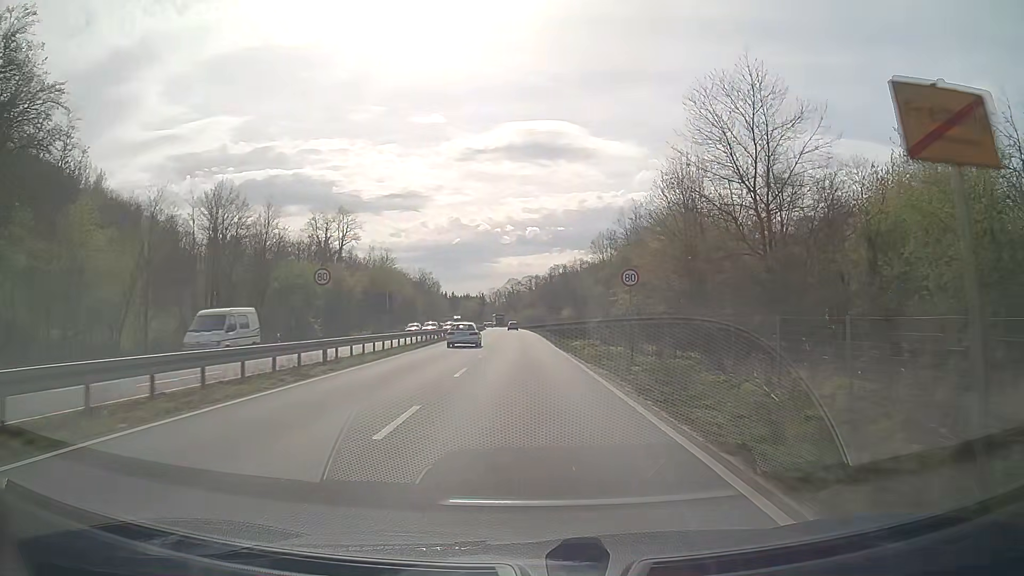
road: trunk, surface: asphalt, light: Day
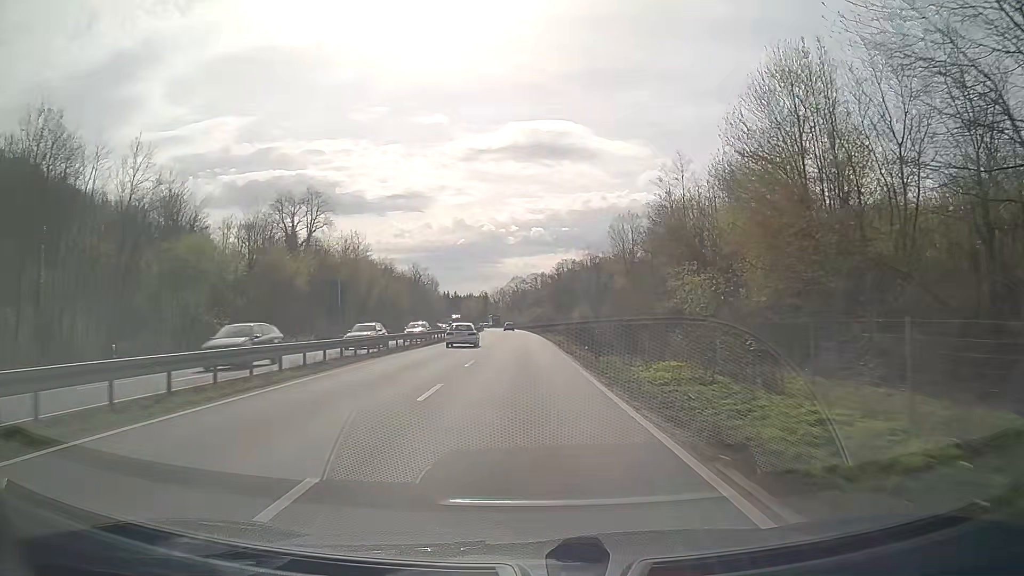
(-0.1, +23.2) m; 0°
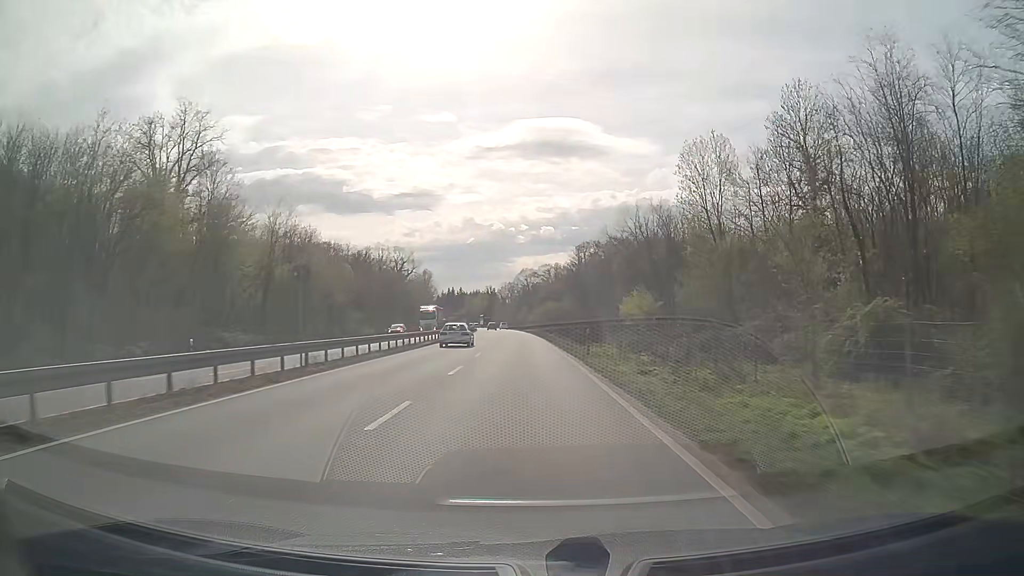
(-0.4, +48.7) m; -1°
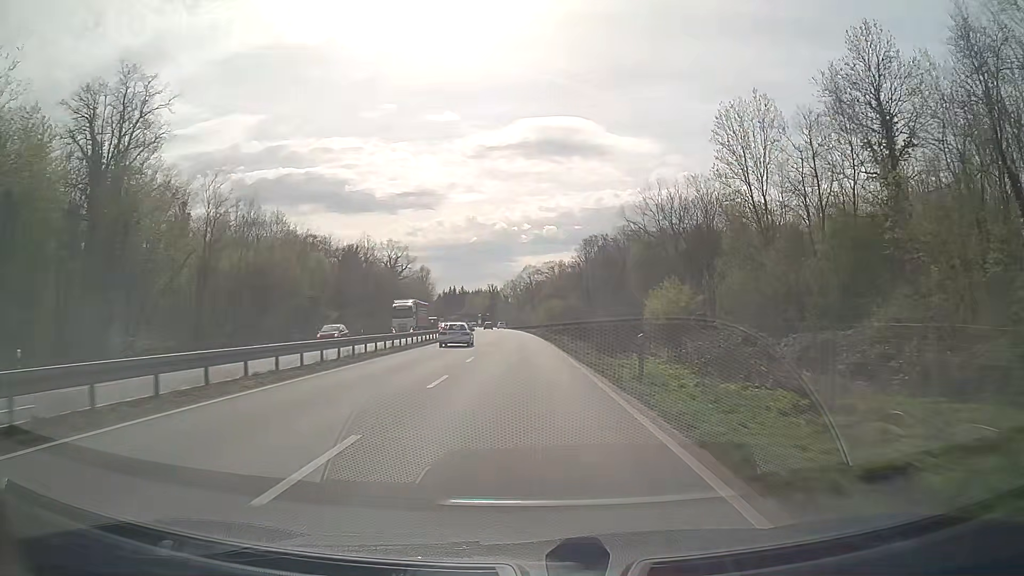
(0.0, +12.6) m; 0°
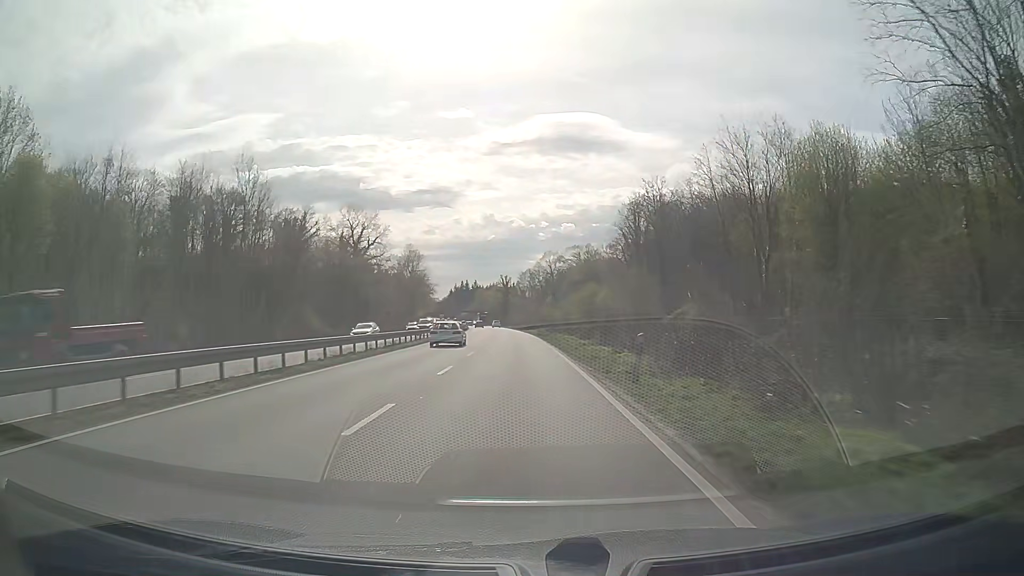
(-0.6, +51.2) m; -1°
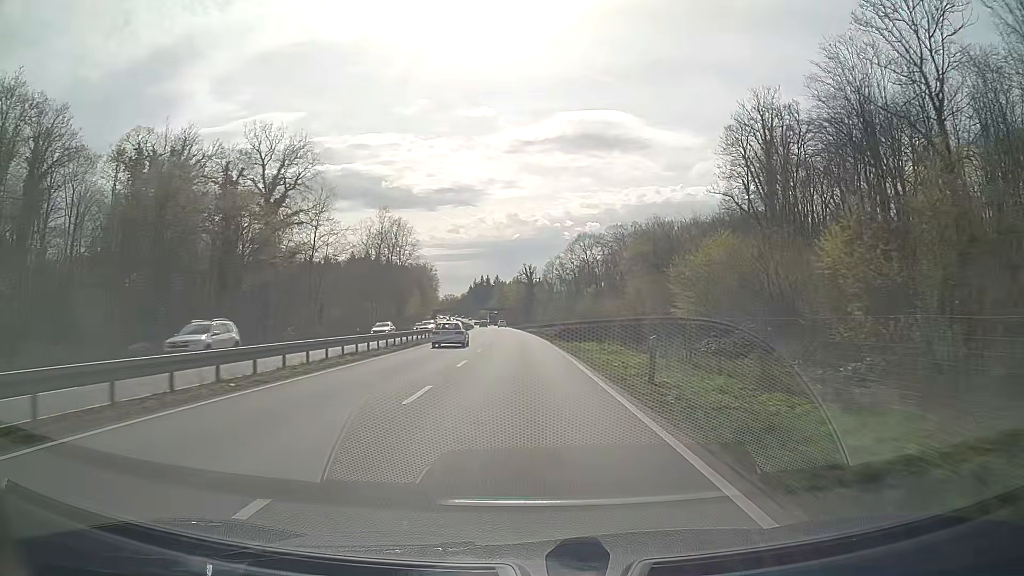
(-1.3, +51.1) m; -2°
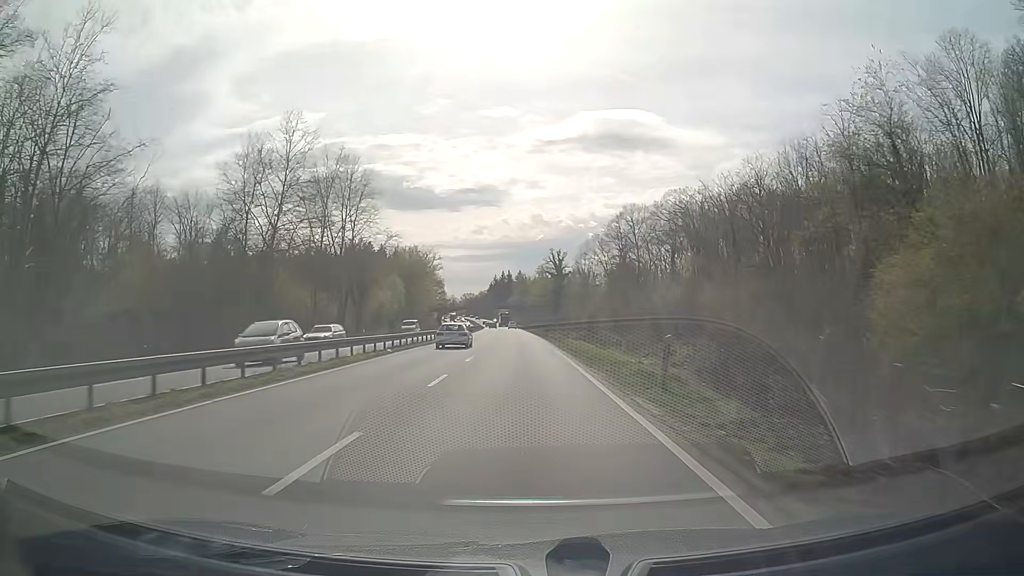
(-1.0, +51.0) m; -2°
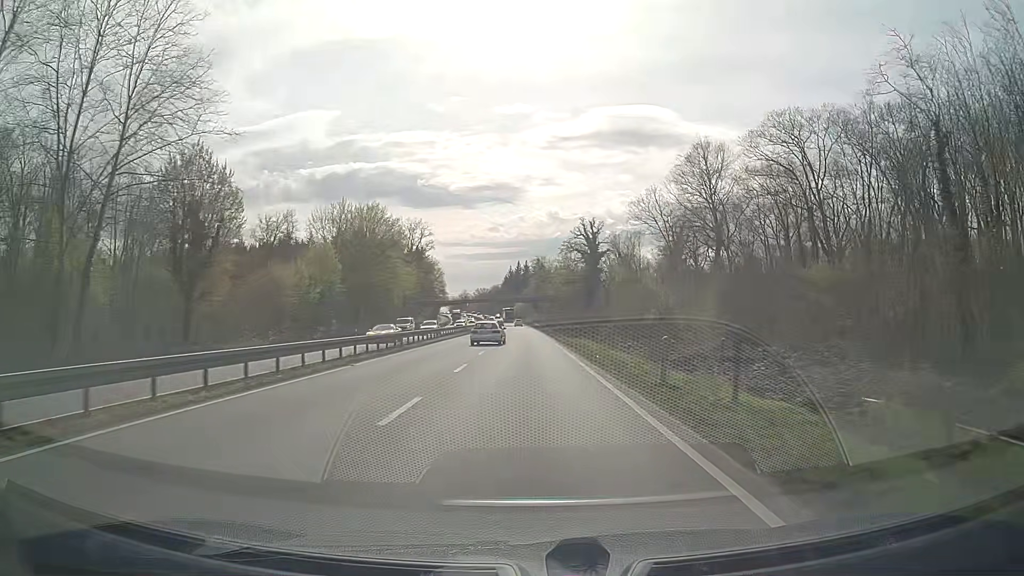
(-0.9, +50.7) m; -2°
(0, +10) (0, +20) (0, +30) (0, +40) (0, +50) (-1, +60) (-1, +70) (-1, +80) (-1, +90) (-1, +100) m
